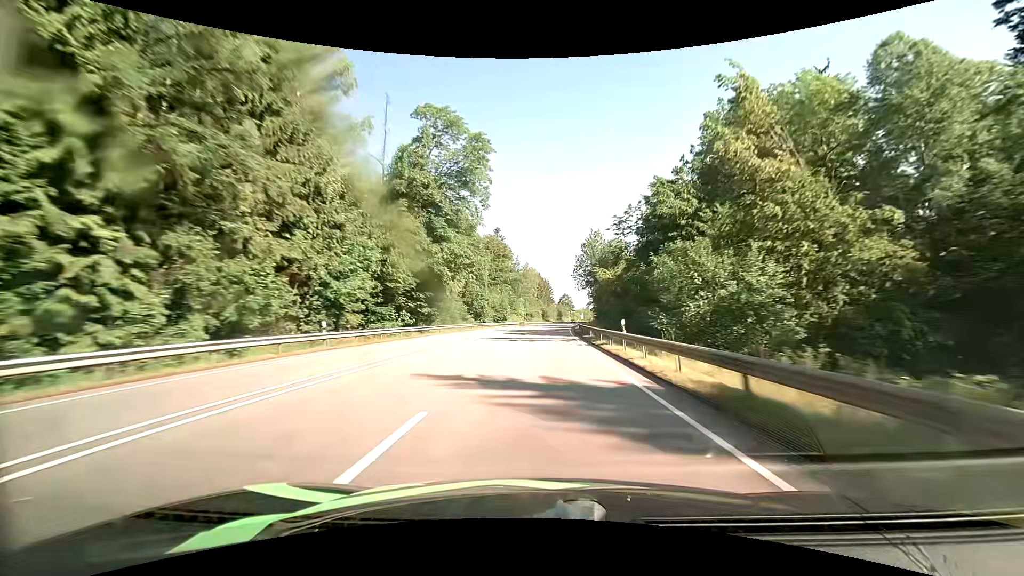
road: primary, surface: asphalt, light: Day
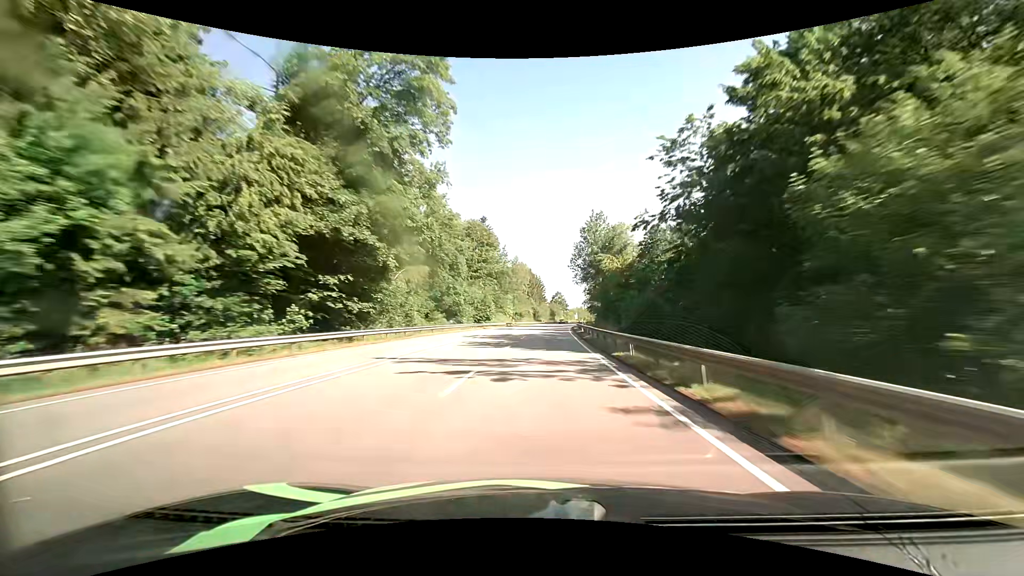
(+0.2, +18.7) m; +1°
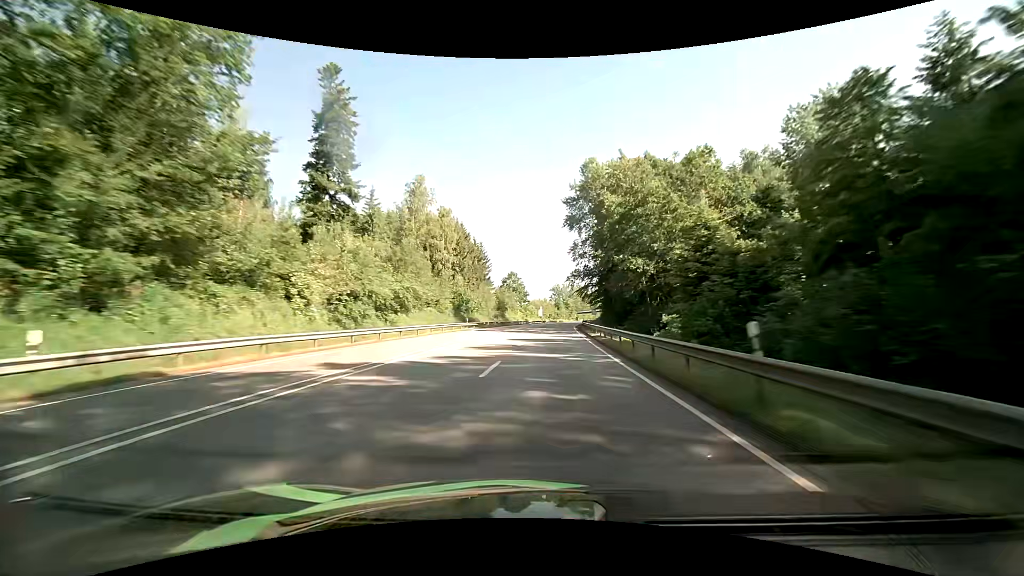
(+3.3, +94.4) m; +5°
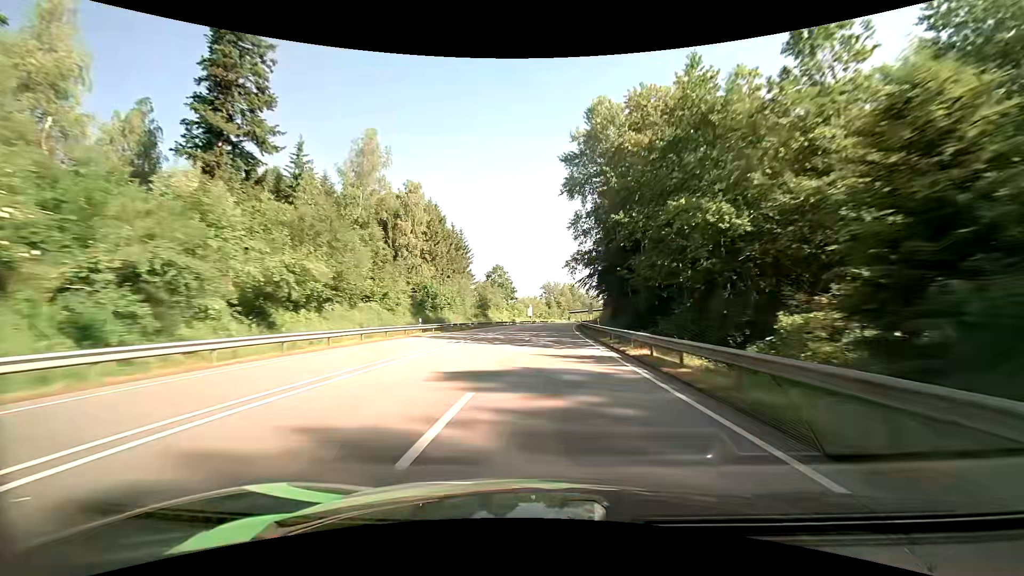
(+0.2, +18.8) m; +1°
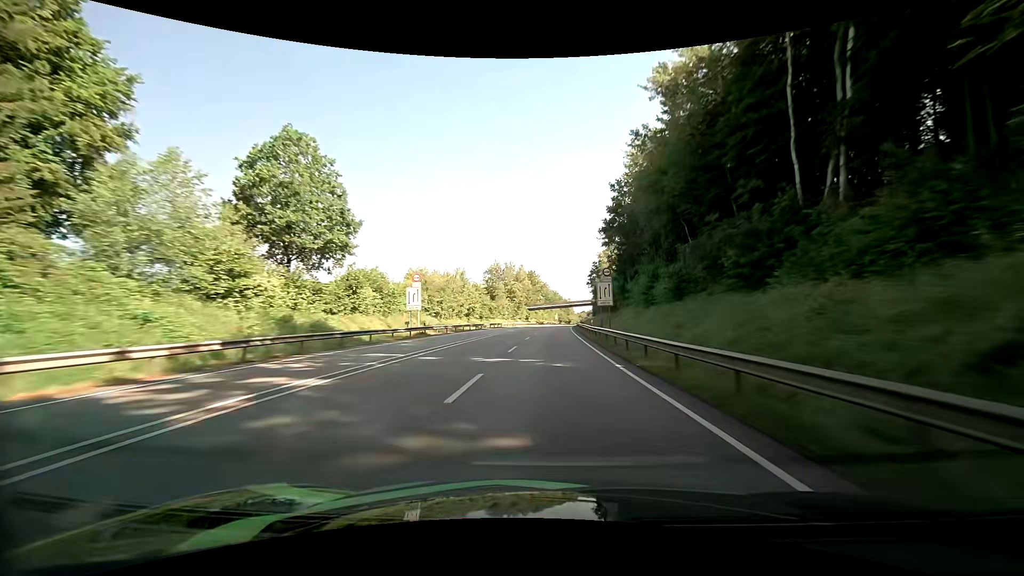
(+3.9, +93.4) m; +5°
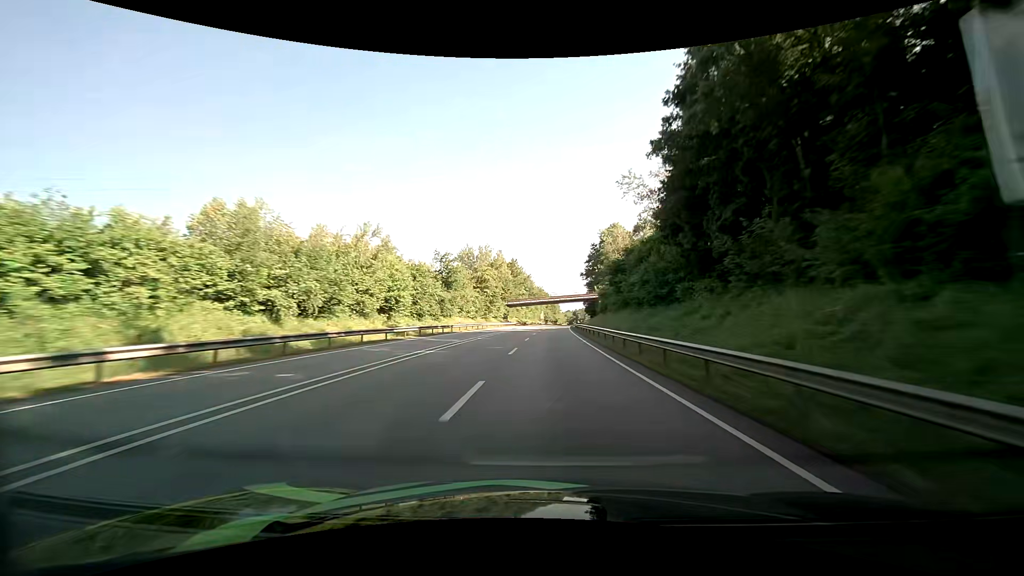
(+0.5, +37.7) m; +2°
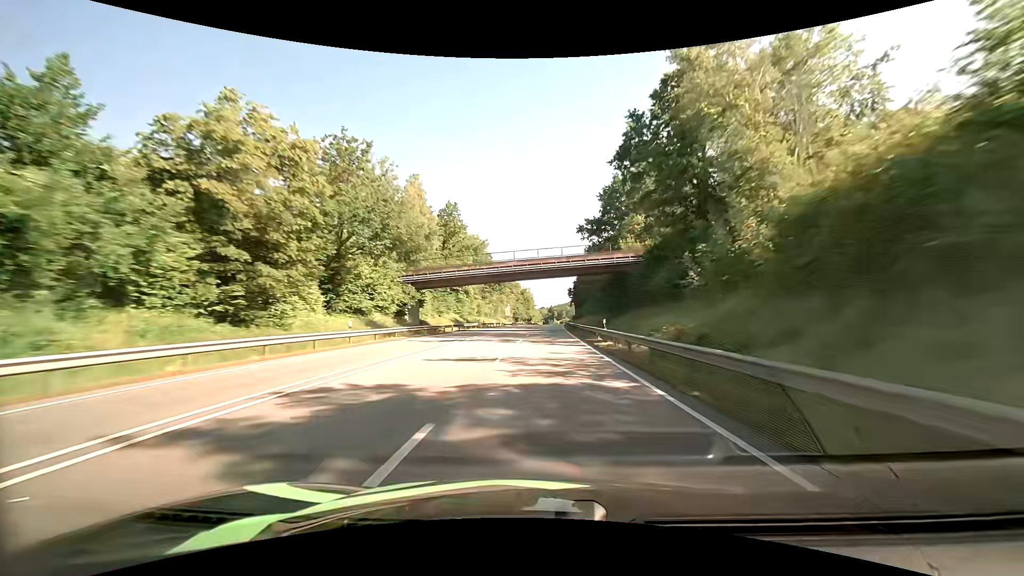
(+2.1, +77.0) m; +3°
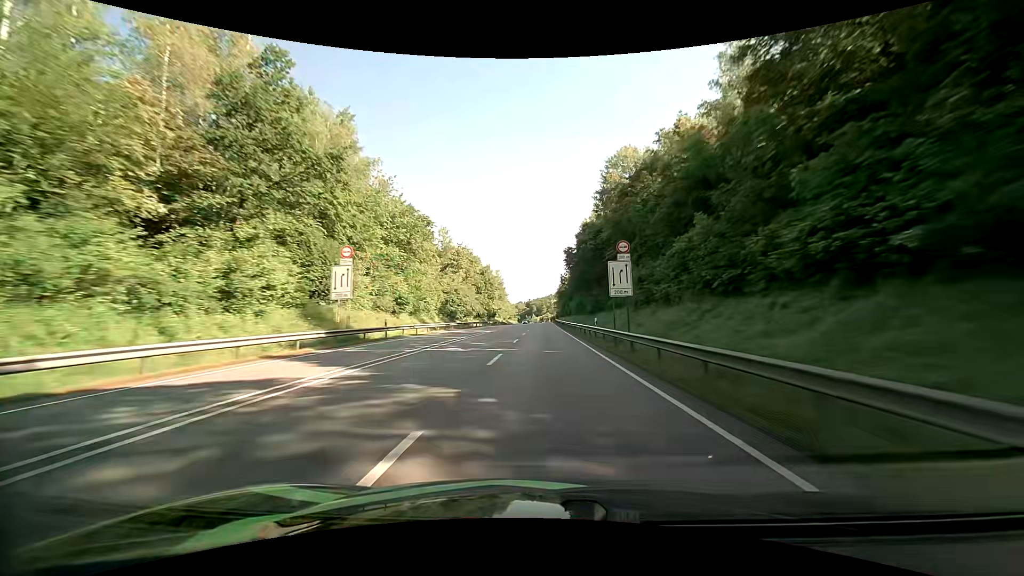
(+2.4, +97.3) m; +3°
(0, +10) (0, +20) (0, +30) (0, +40) (0, +50) (0, +60) (0, +70) (0, +80) (0, +90) (+1, +100) m
